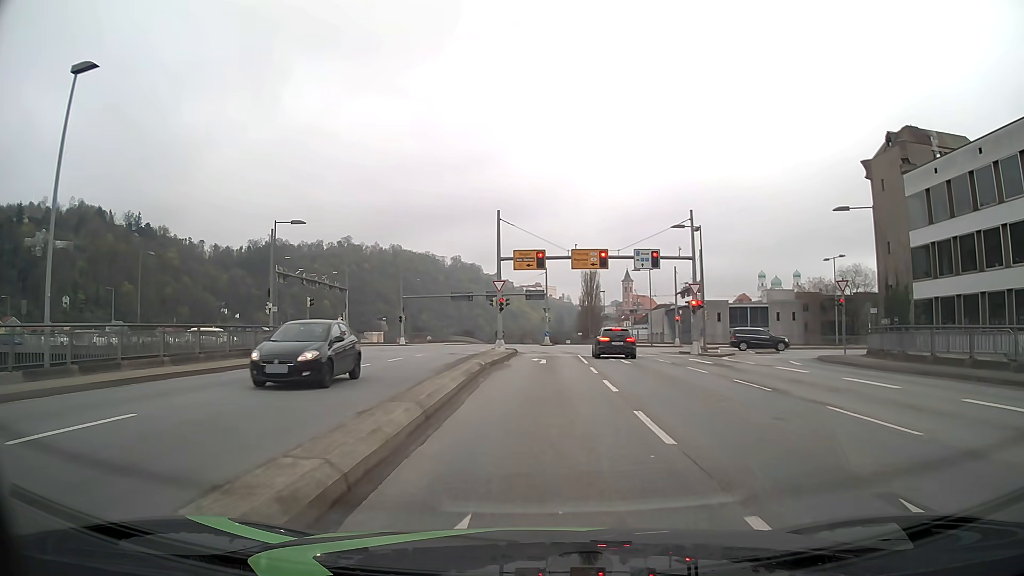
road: primary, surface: asphalt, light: Day
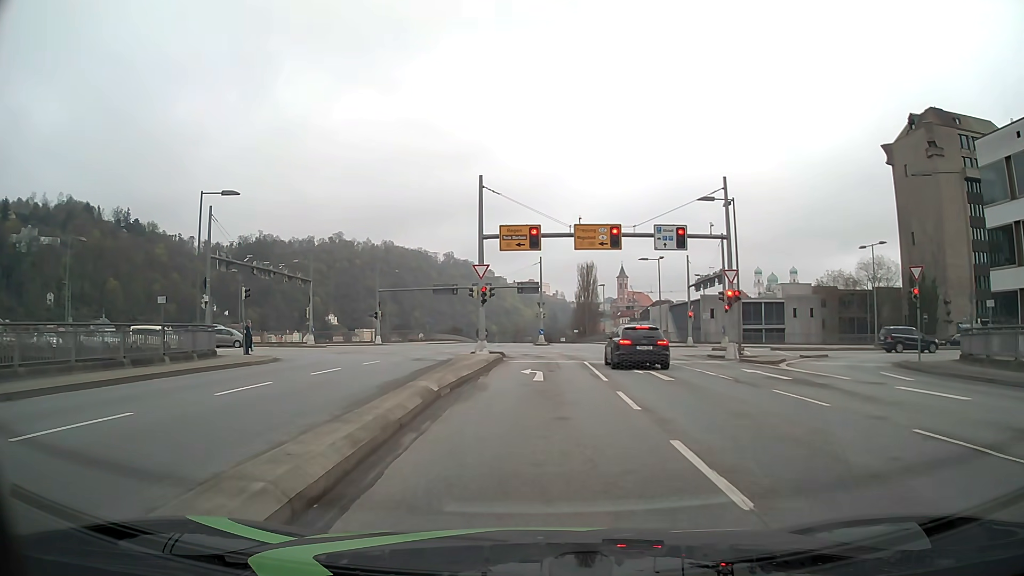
(+0.1, +8.9) m; +1°
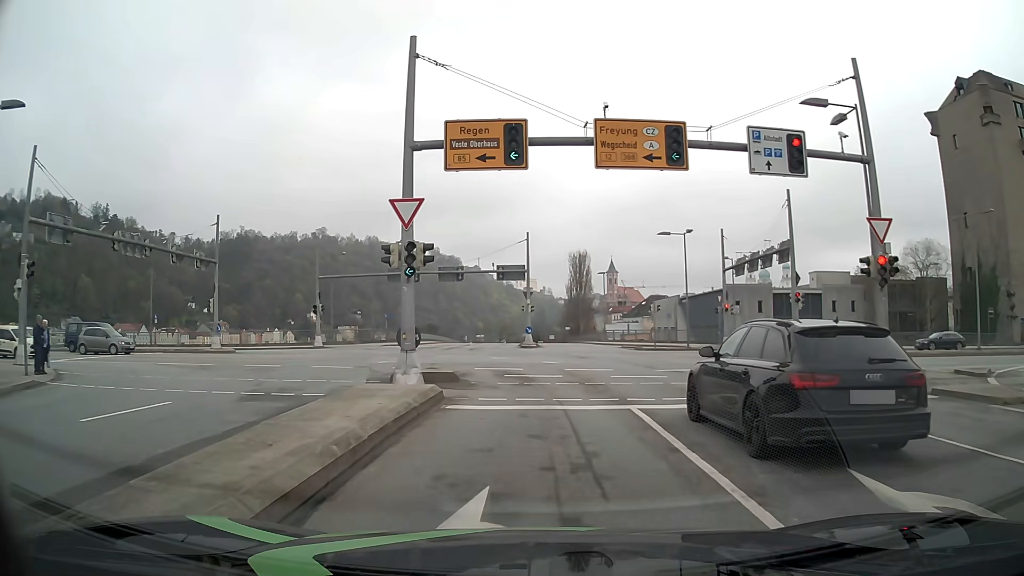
(0.0, +16.0) m; 0°
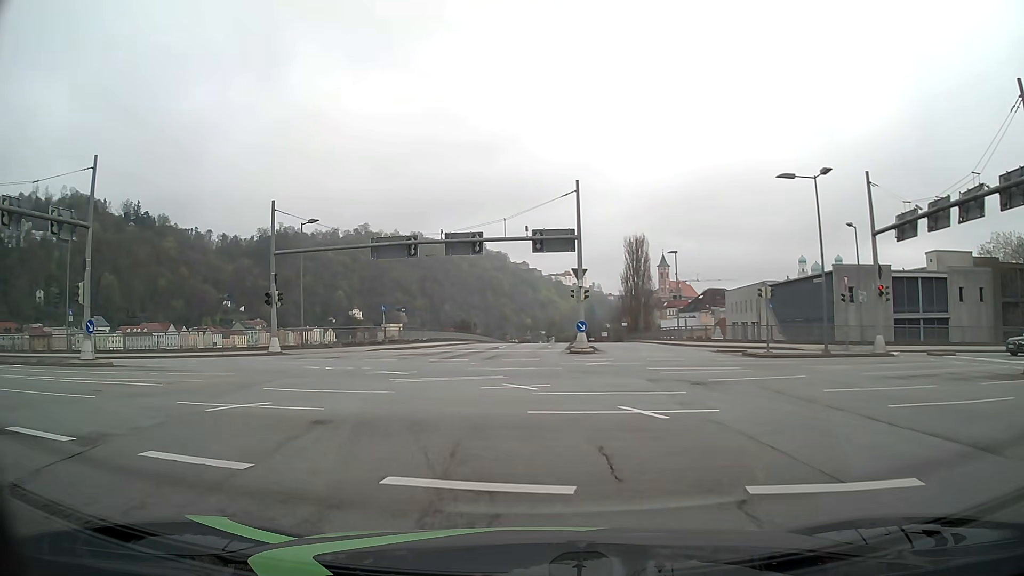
(0.0, +17.5) m; -3°
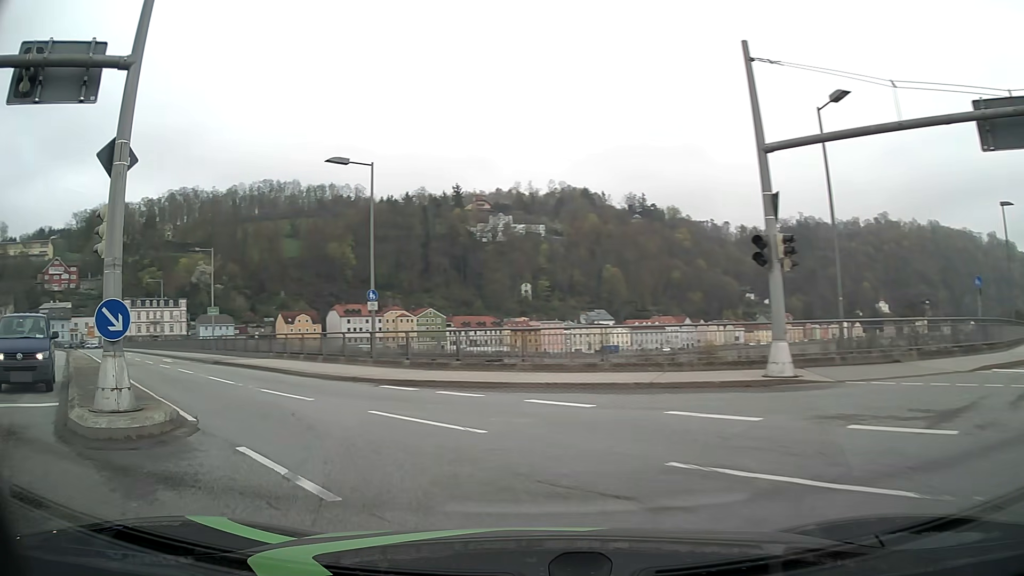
(-6.5, +20.6) m; -45°
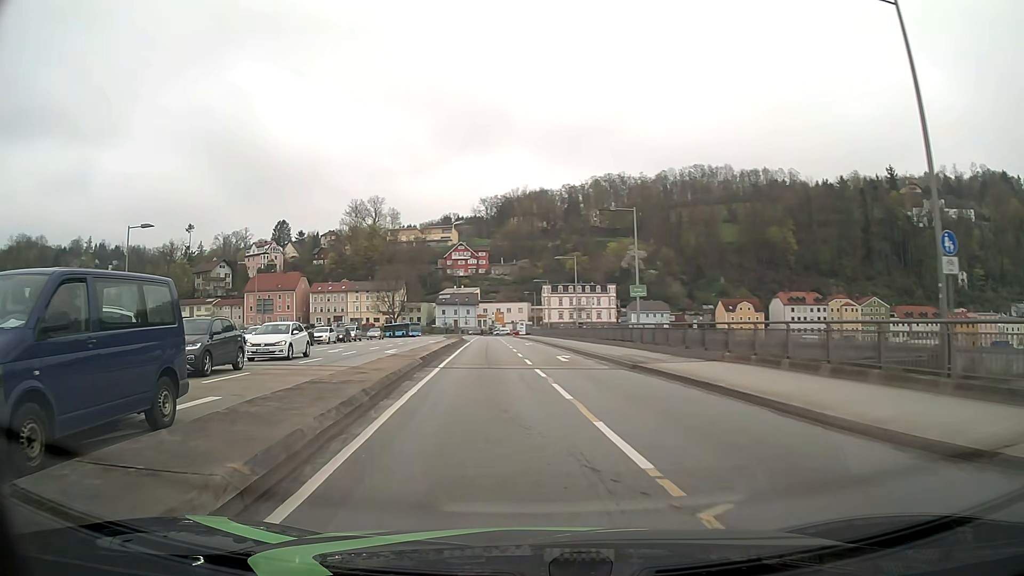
(-4.6, +12.4) m; -38°
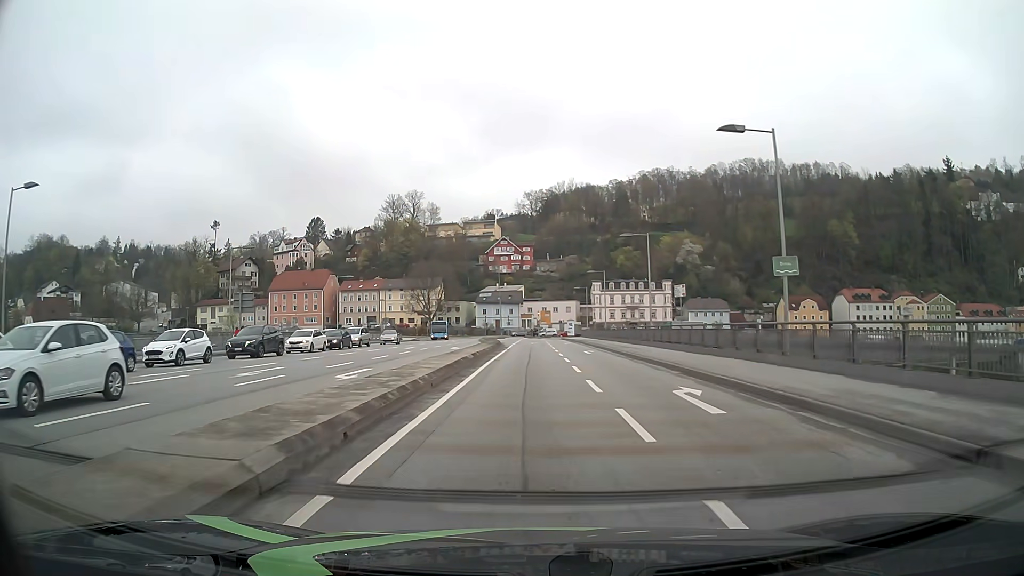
(-0.8, +15.9) m; -4°
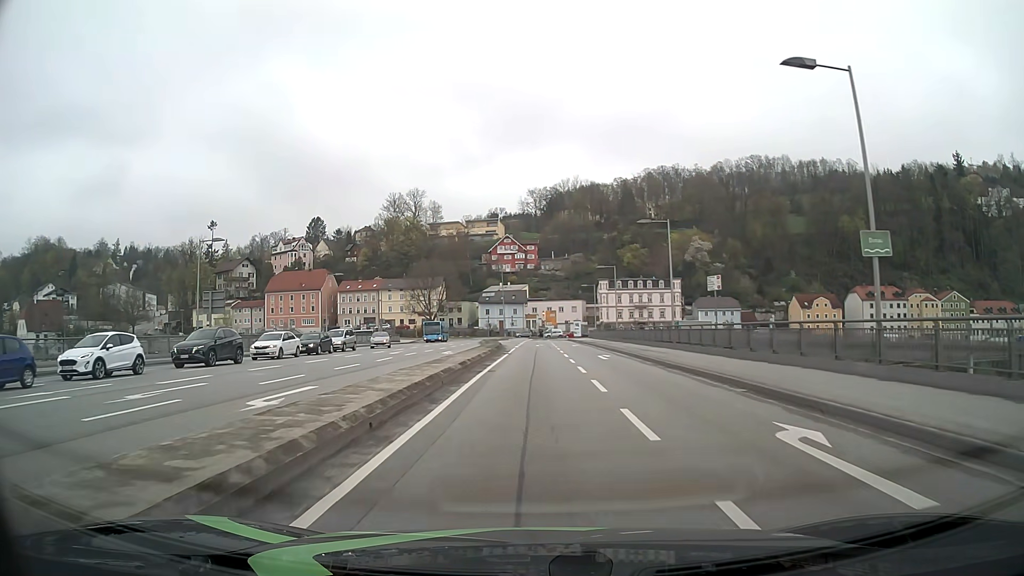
(0.0, +6.1) m; 0°
(0, +10) (0, +20) (0, +30) (0, +40) (0, +50) (-1, +60) (-2, +70) (-3, +80) (-3, +90) (-3, +100) m
